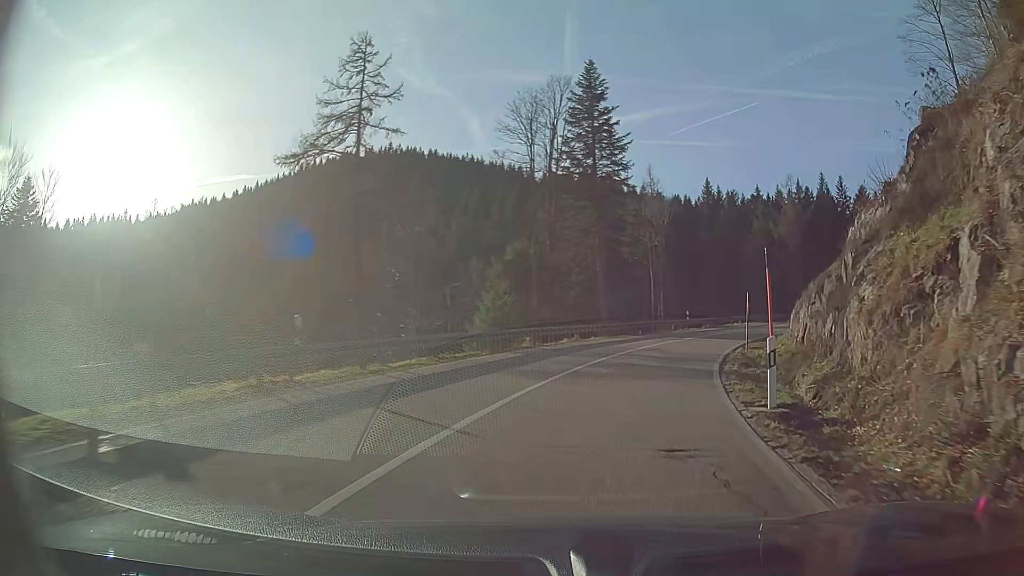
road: secondary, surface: asphalt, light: Day
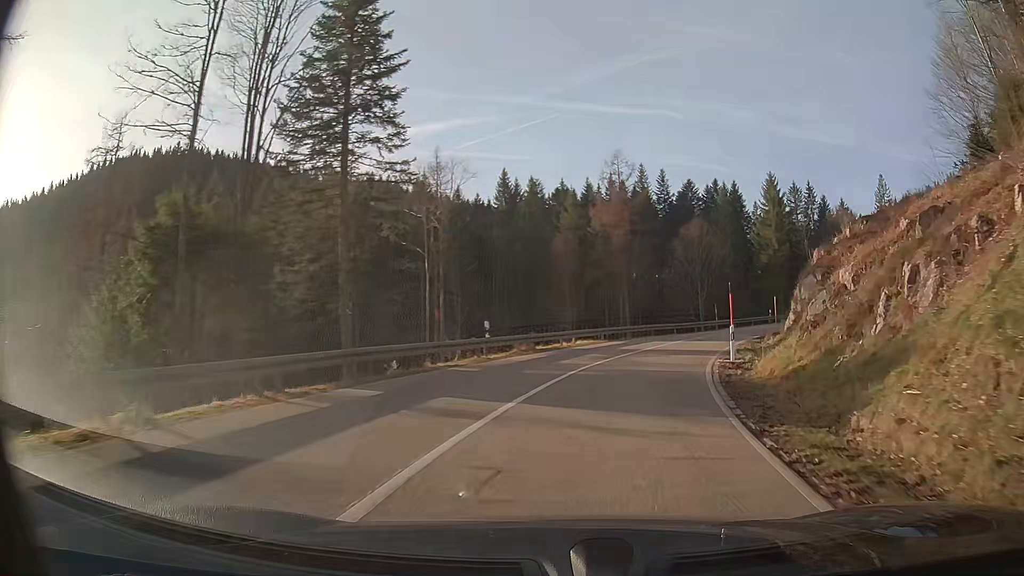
(+3.6, +22.5) m; +18°
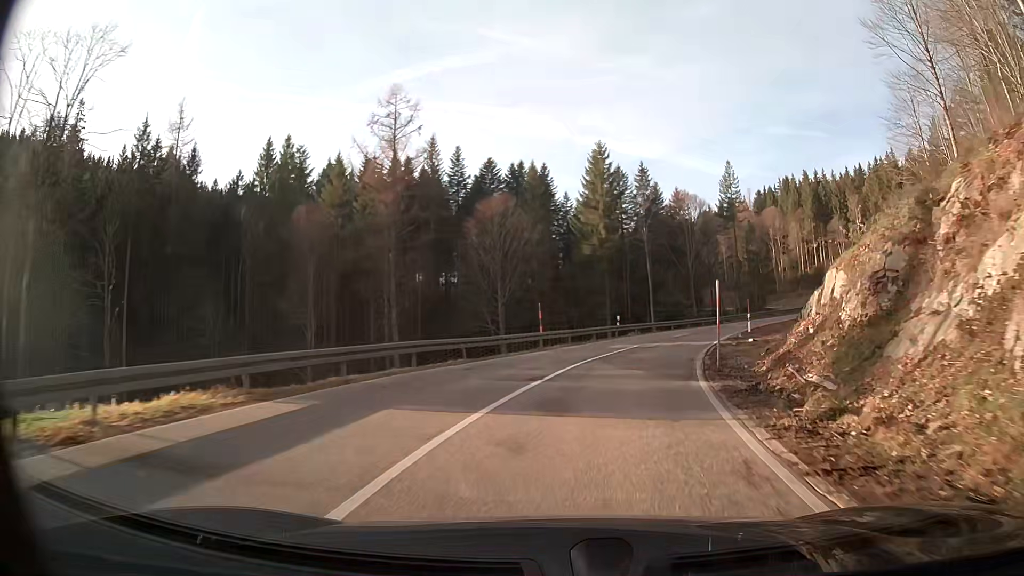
(+4.0, +24.4) m; +18°
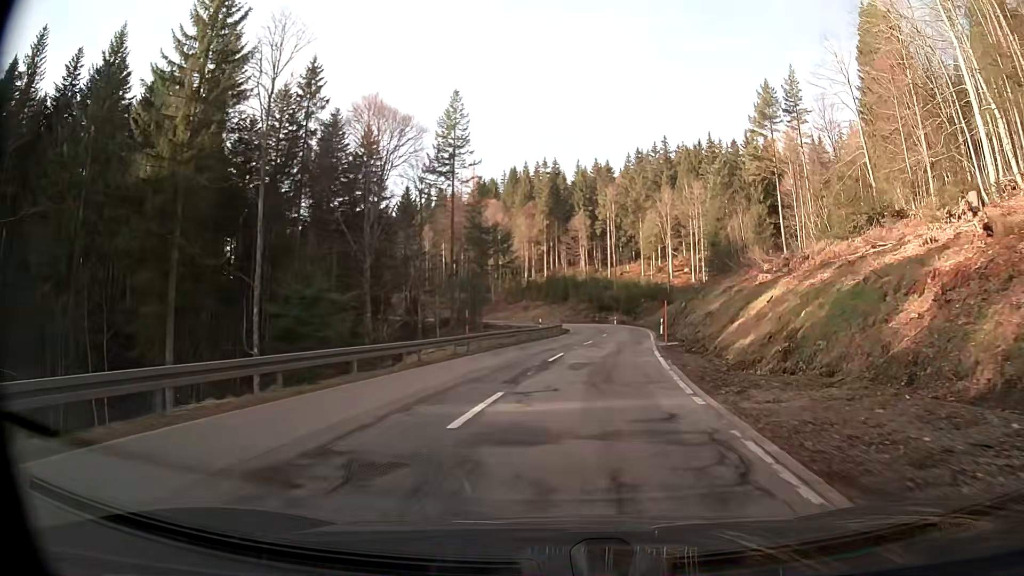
(+9.9, +43.0) m; +25°
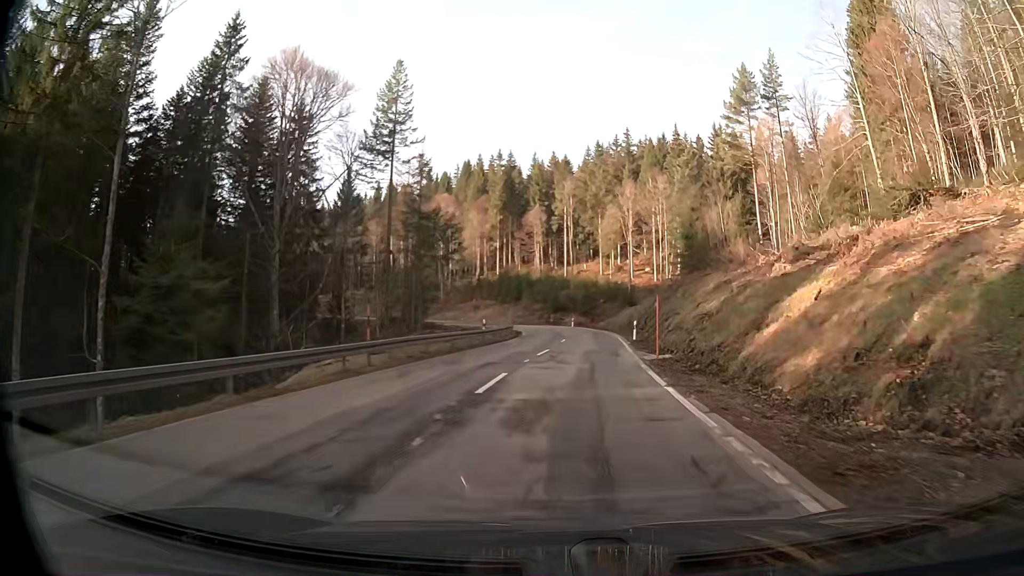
(+0.3, +9.1) m; +4°
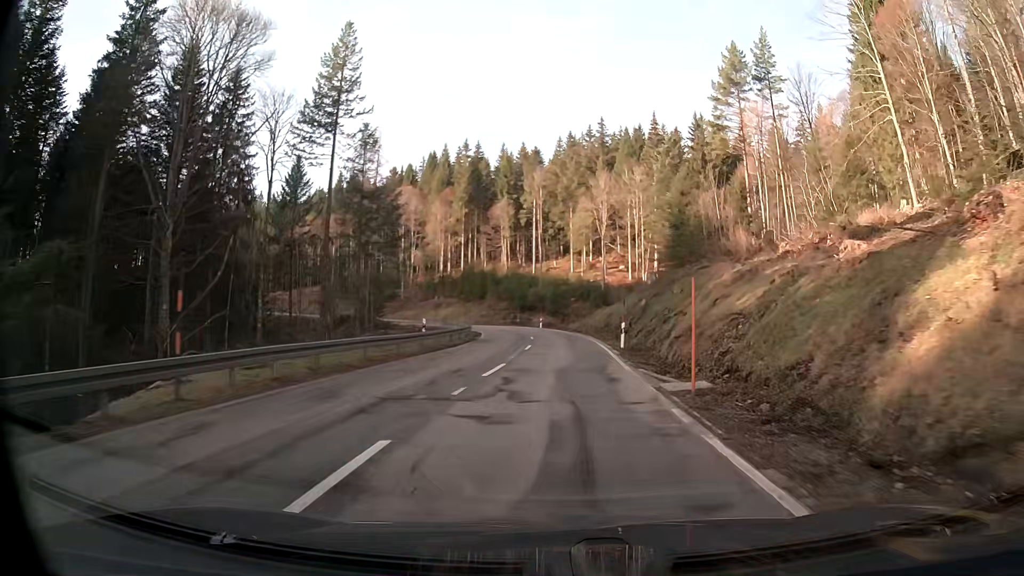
(+0.1, +9.1) m; +1°
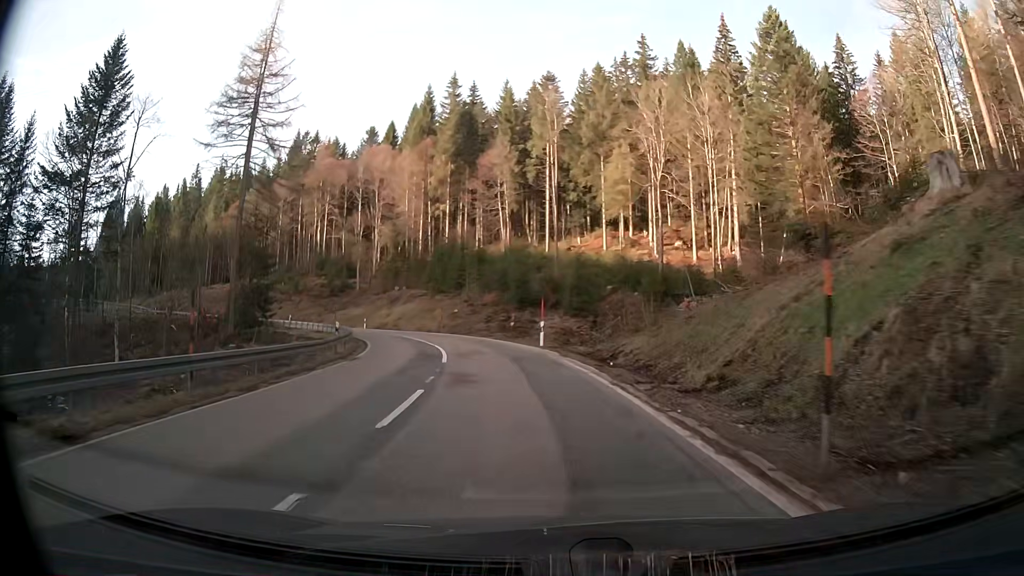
(0.0, +45.4) m; -4°
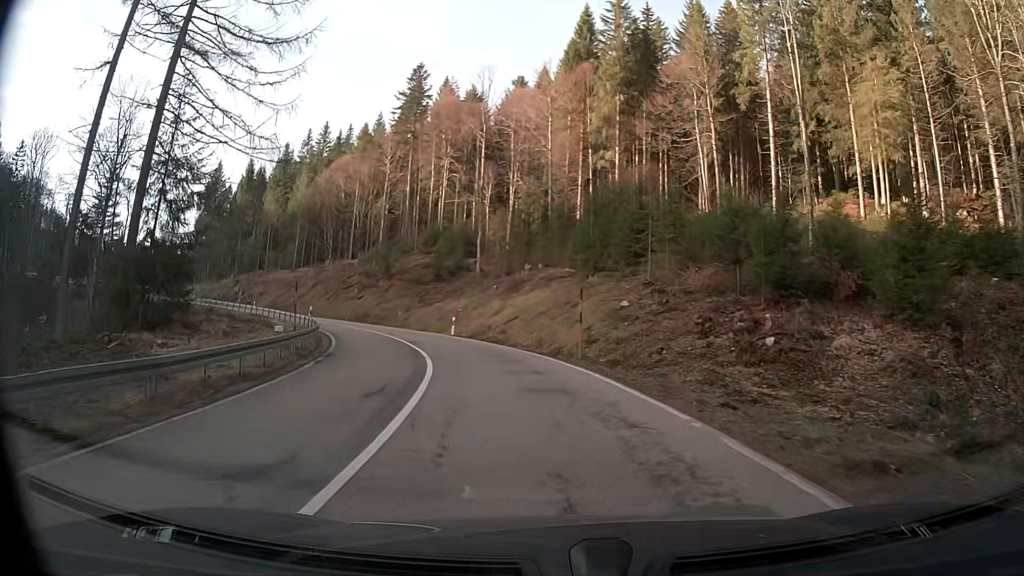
(-4.4, +34.3) m; -15°
